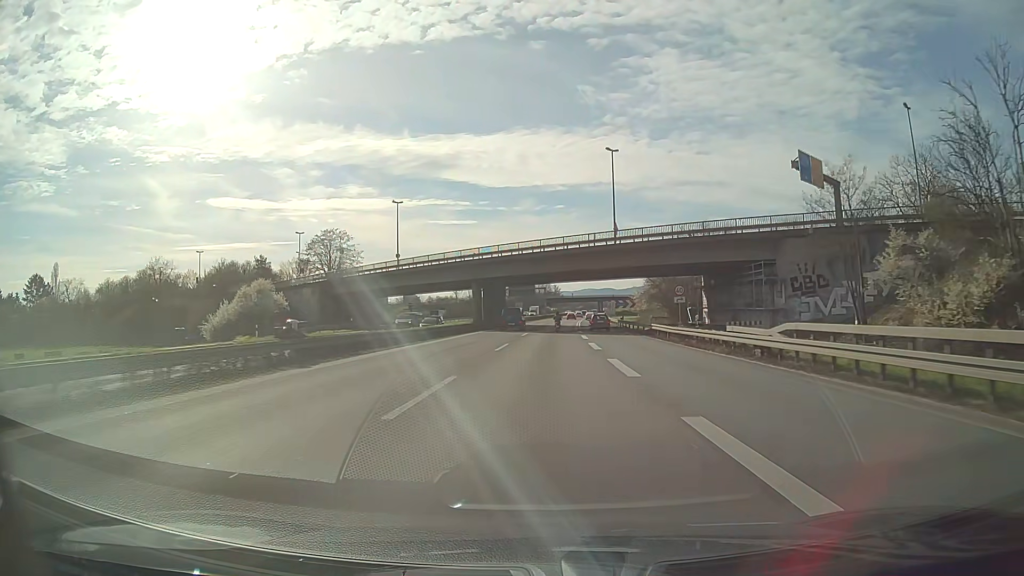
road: motorway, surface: asphalt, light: Day
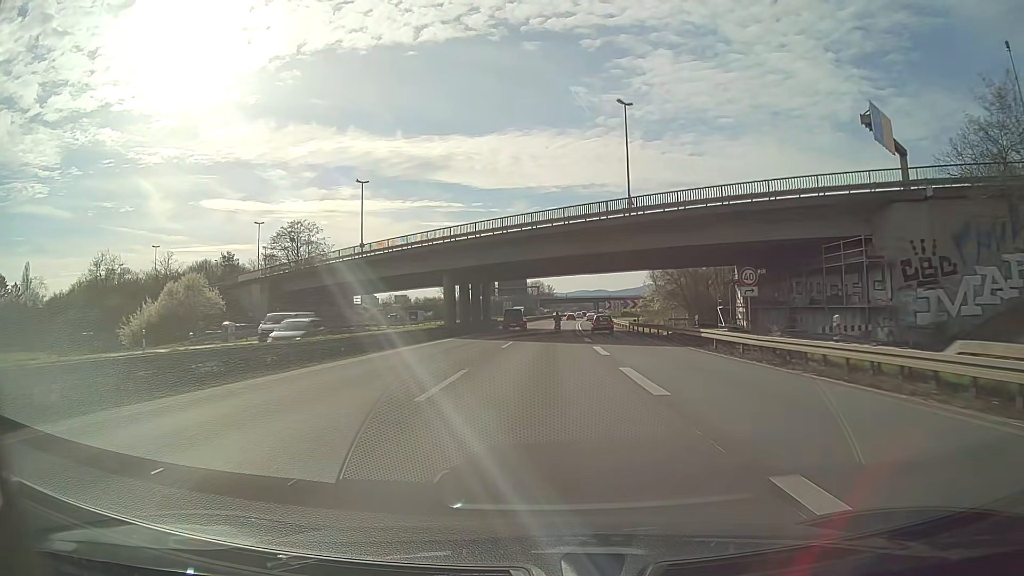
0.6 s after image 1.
(+0.1, +15.6) m; +1°
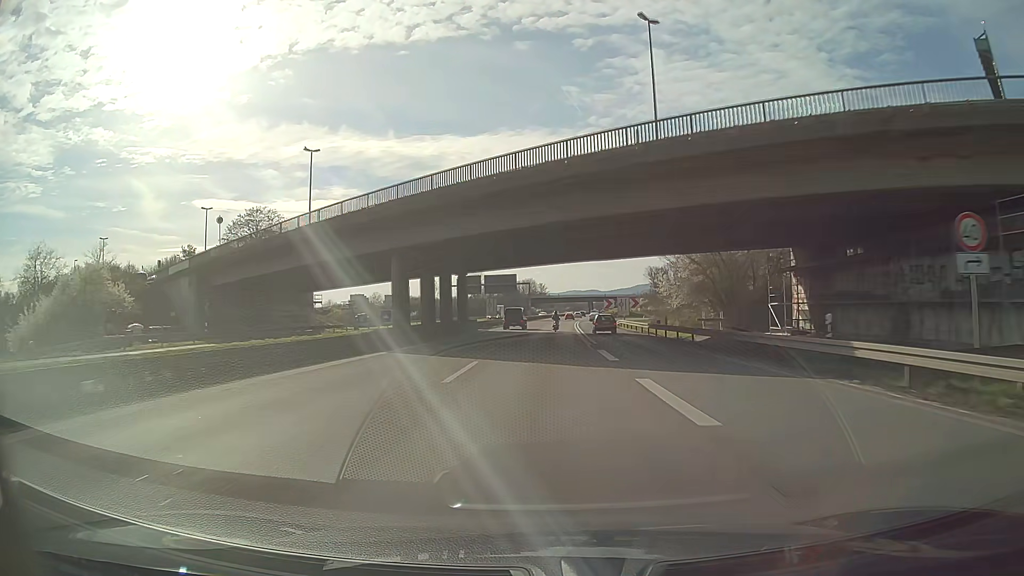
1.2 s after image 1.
(+0.1, +15.6) m; +1°
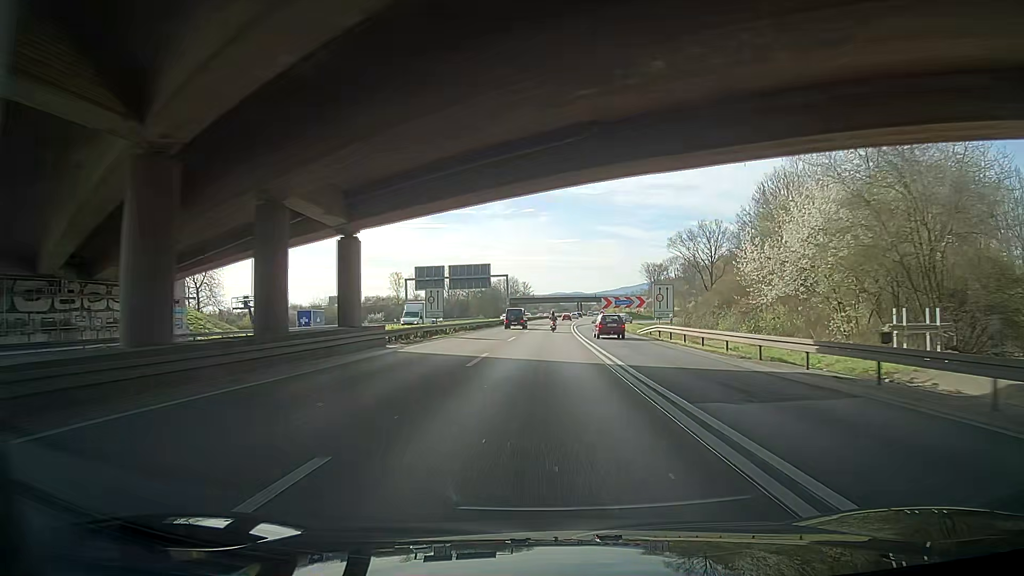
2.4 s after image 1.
(+0.3, +31.2) m; +1°
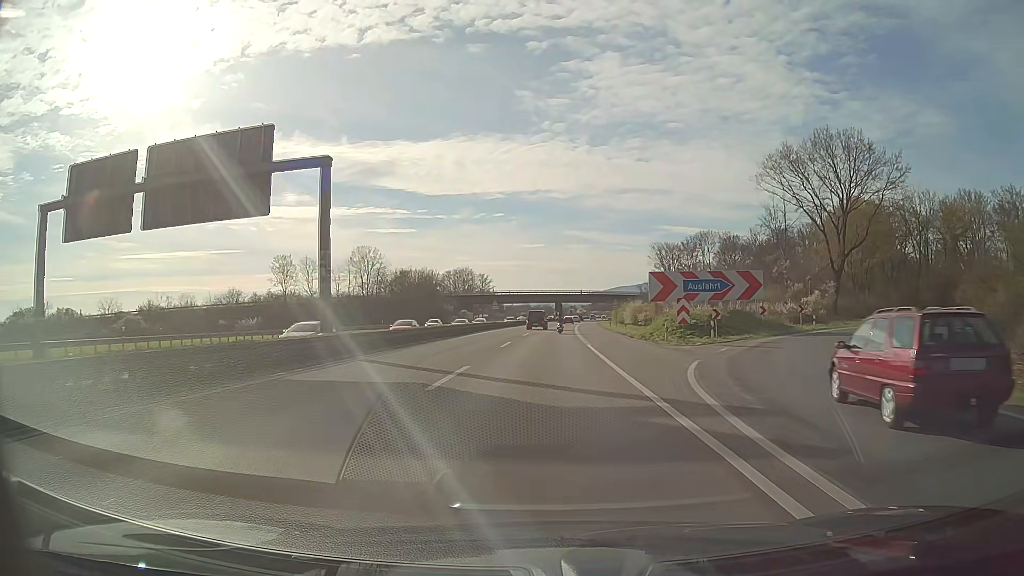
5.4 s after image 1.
(+1.9, +78.1) m; +3°
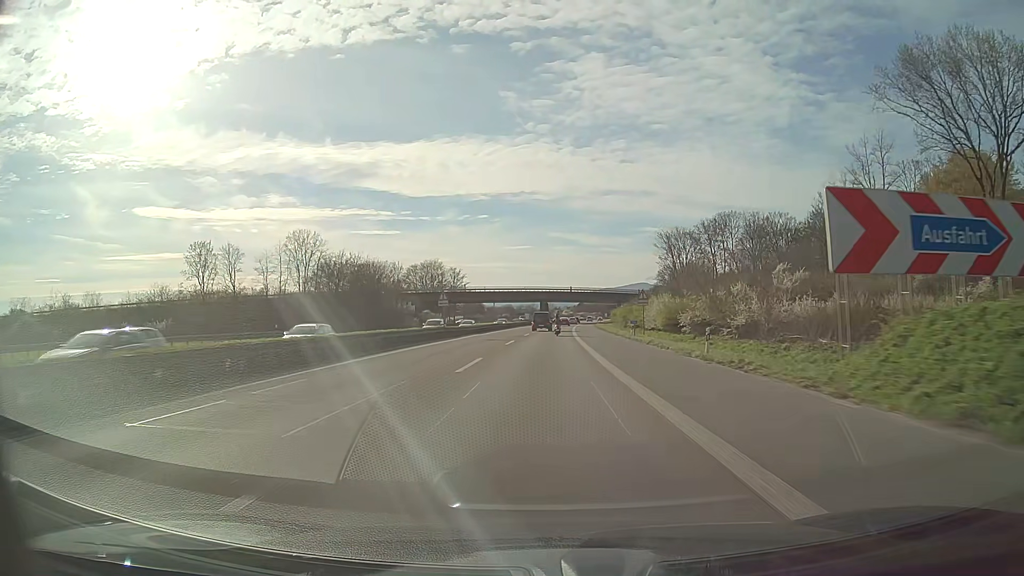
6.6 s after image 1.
(+0.3, +31.2) m; +1°
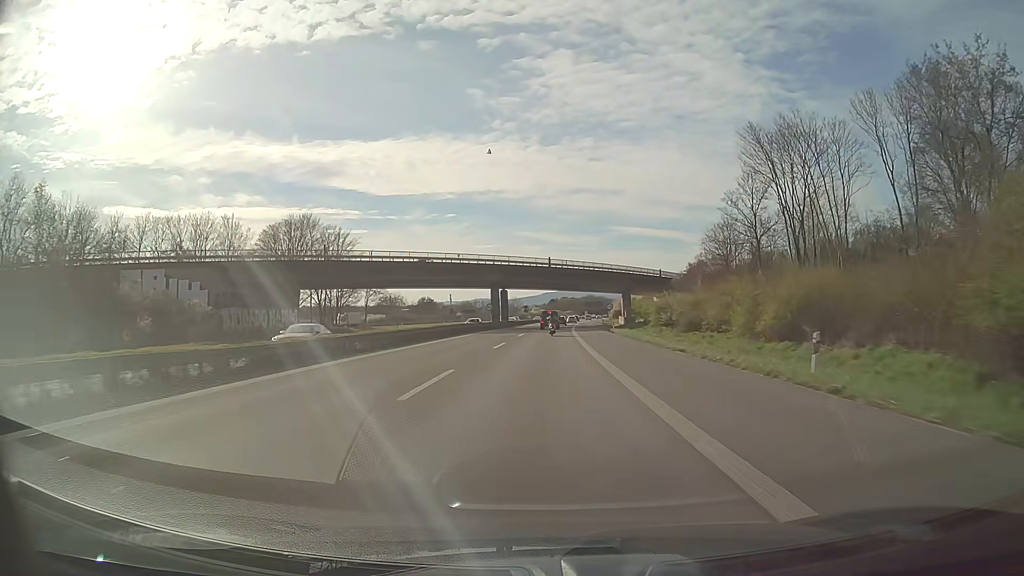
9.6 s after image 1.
(+2.0, +78.1) m; +3°
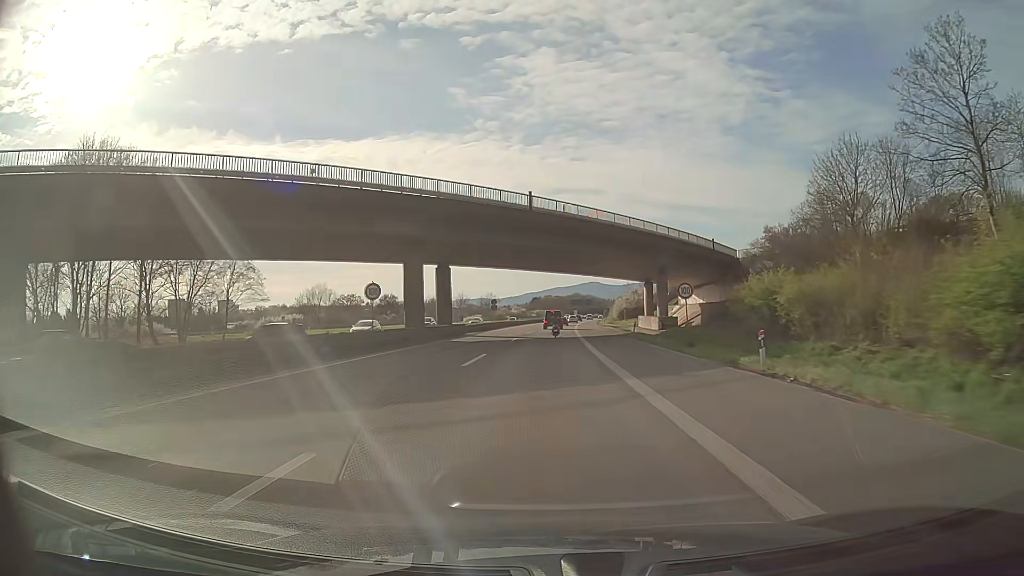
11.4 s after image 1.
(+0.6, +46.4) m; +1°
(0, +10) (0, +20) (0, +30) (+1, +40) (+1, +50) (+2, +60) (+2, +70) (+2, +80) (+3, +90) (+4, +100) m
